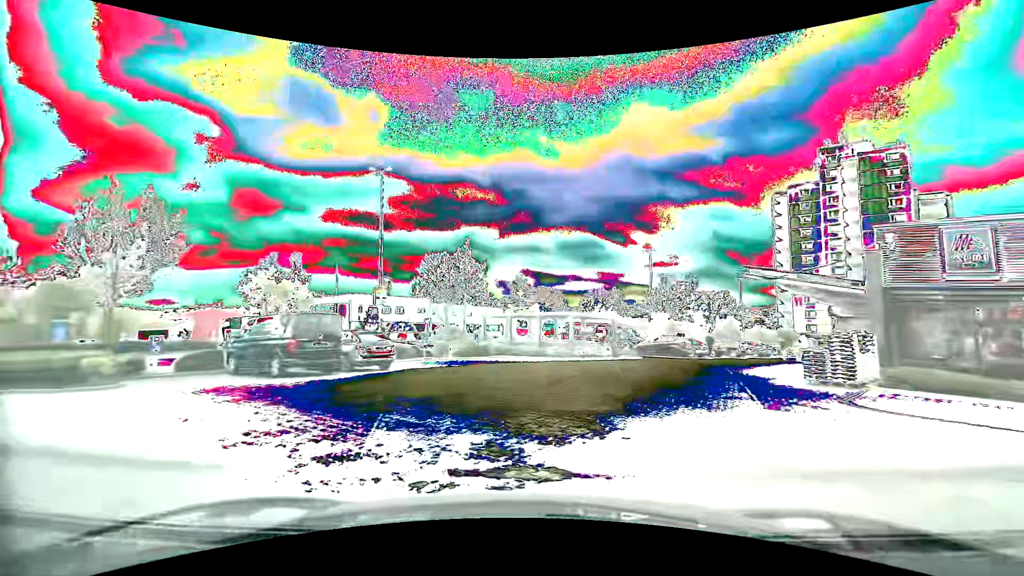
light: Day
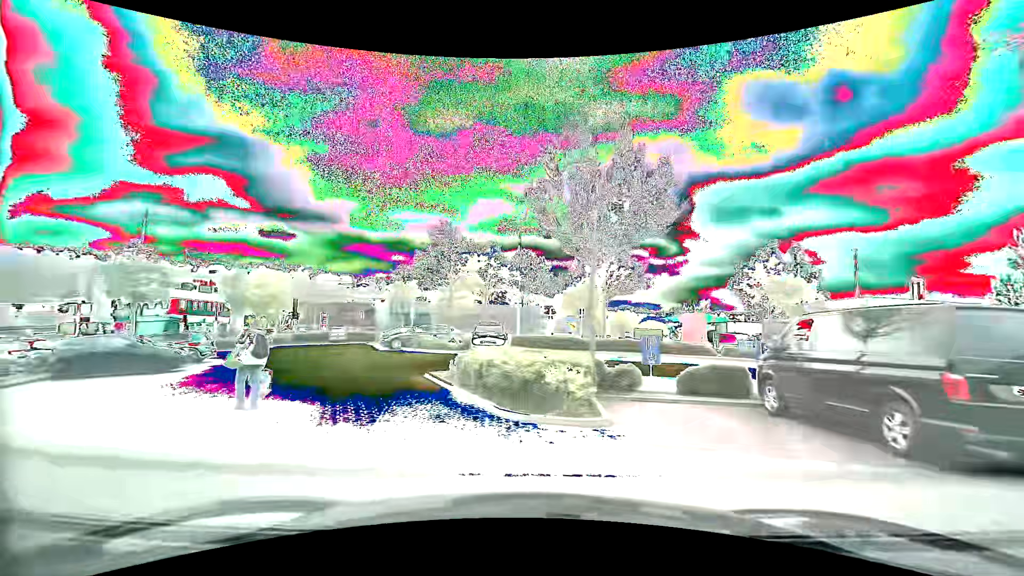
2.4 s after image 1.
(-3.8, +7.9) m; -51°
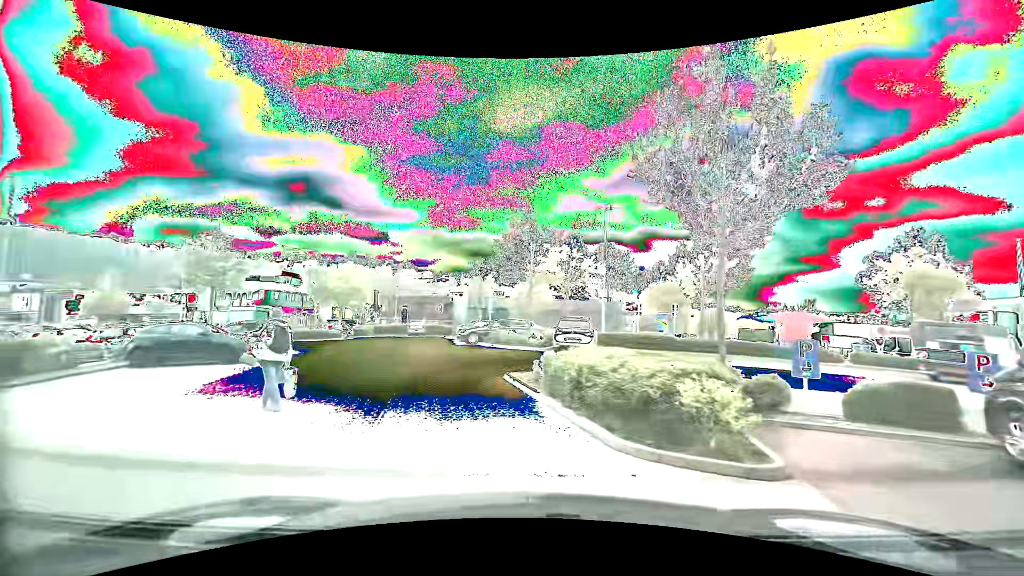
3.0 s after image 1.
(-0.2, +2.2) m; -10°
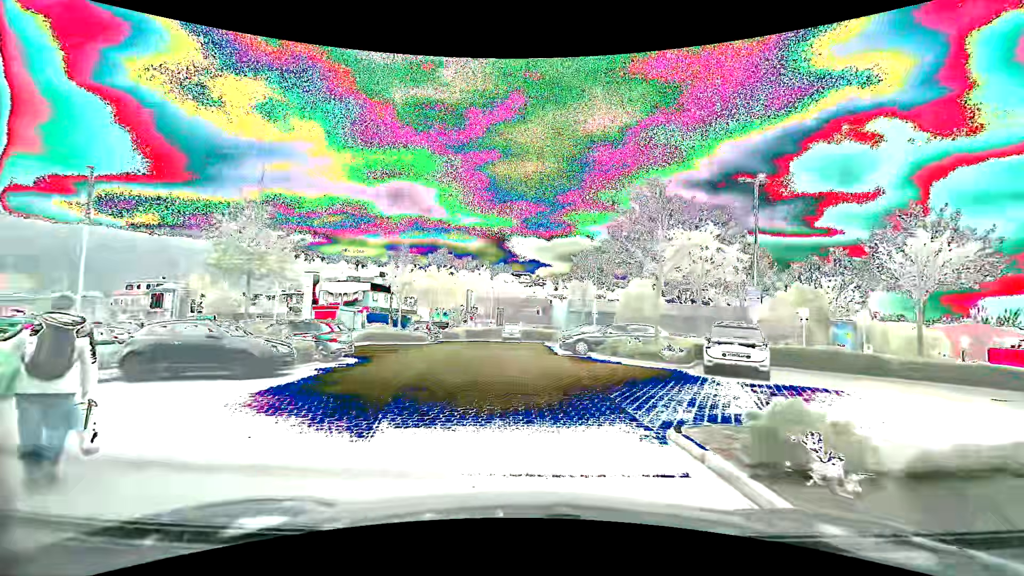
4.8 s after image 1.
(-0.7, +6.1) m; -11°
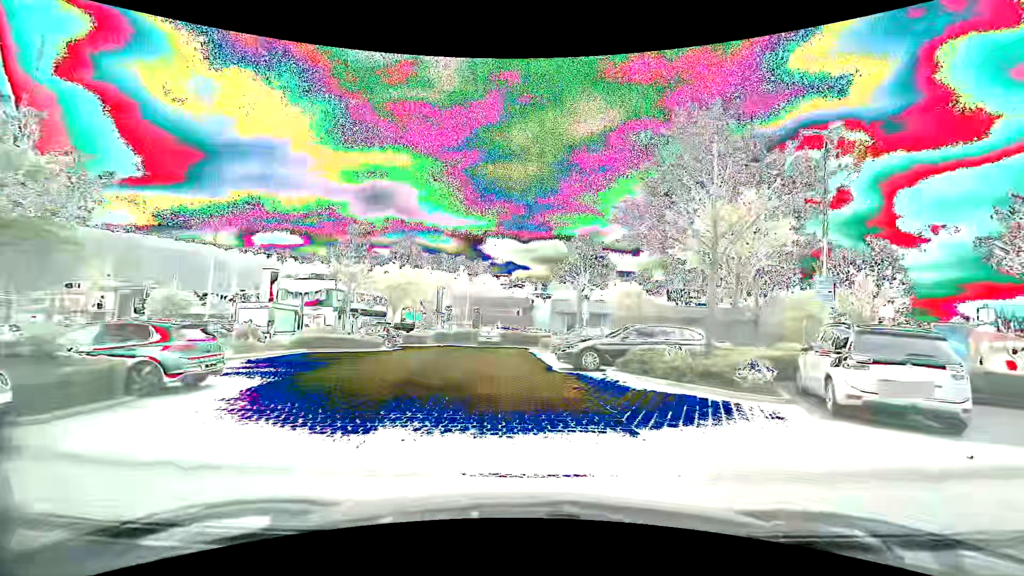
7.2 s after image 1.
(-0.2, +7.0) m; +1°
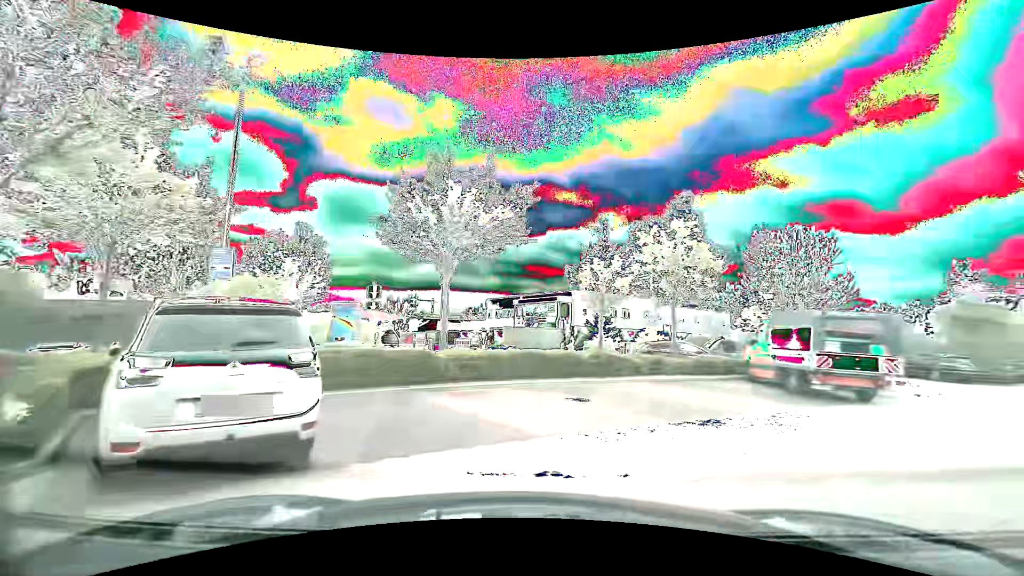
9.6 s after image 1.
(+2.2, +4.7) m; +60°
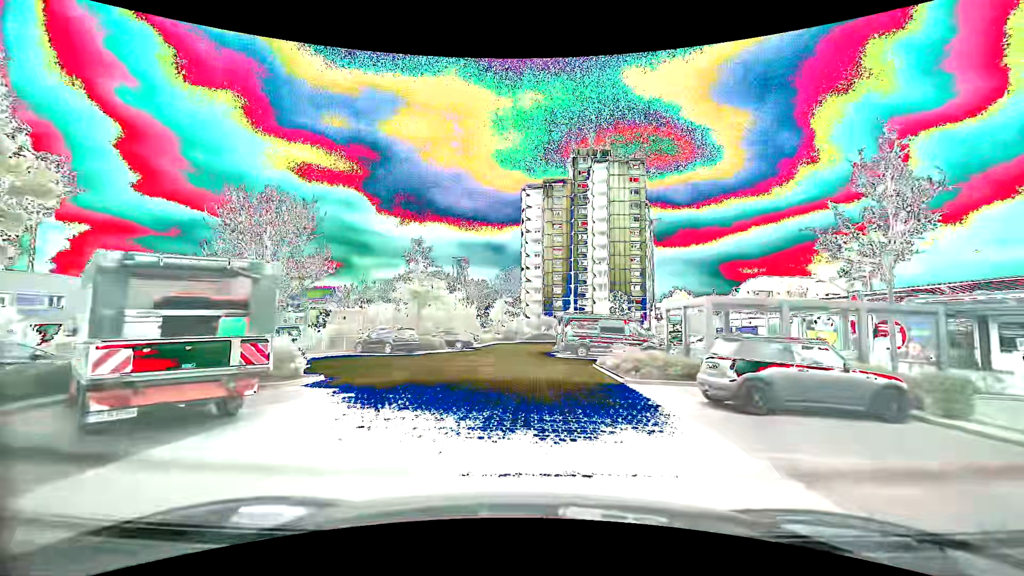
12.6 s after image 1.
(+4.6, +6.7) m; +50°
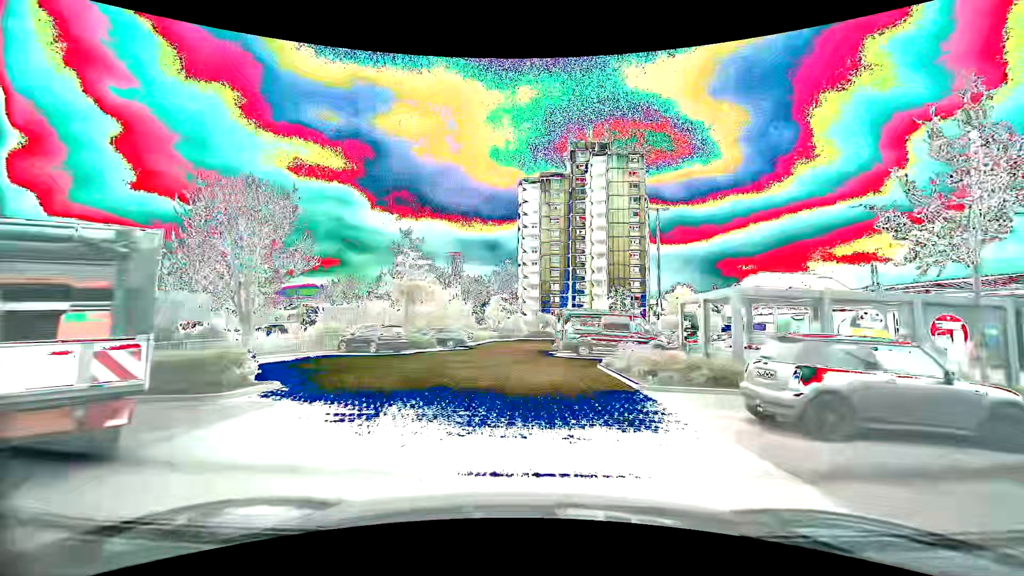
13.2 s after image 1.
(0.0, +2.3) m; 0°
